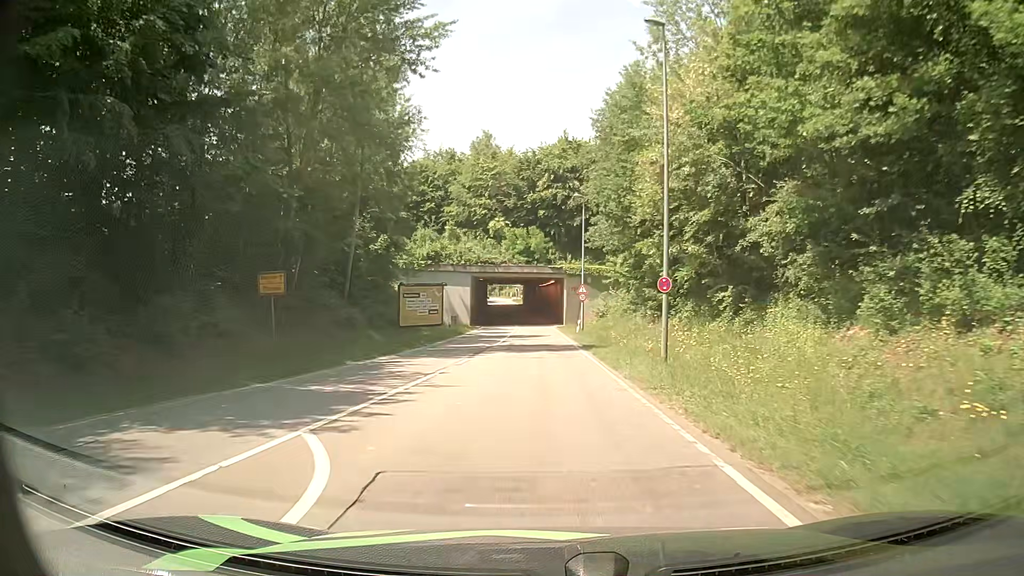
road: secondary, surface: asphalt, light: Day
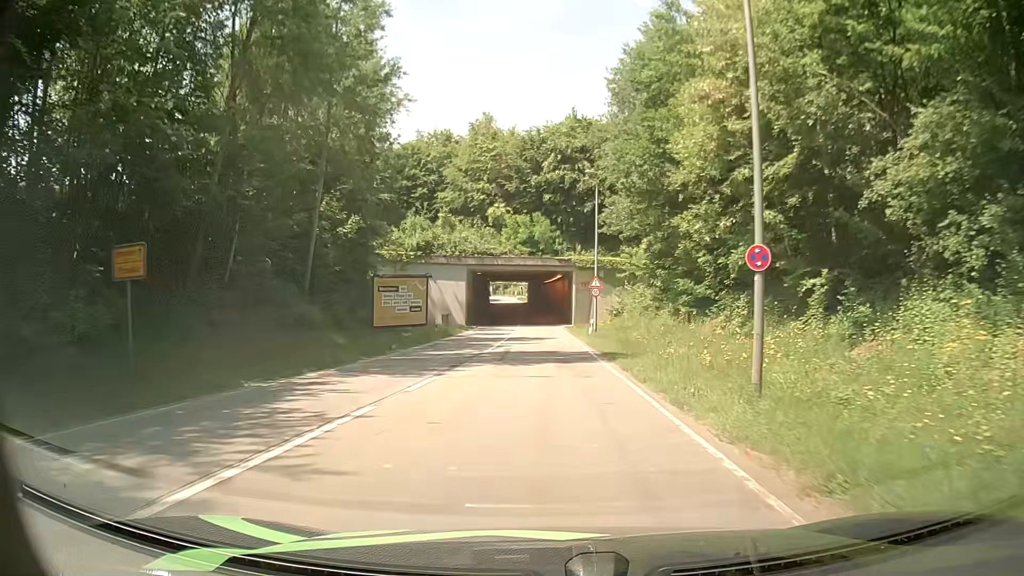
(-0.1, +8.0) m; 0°
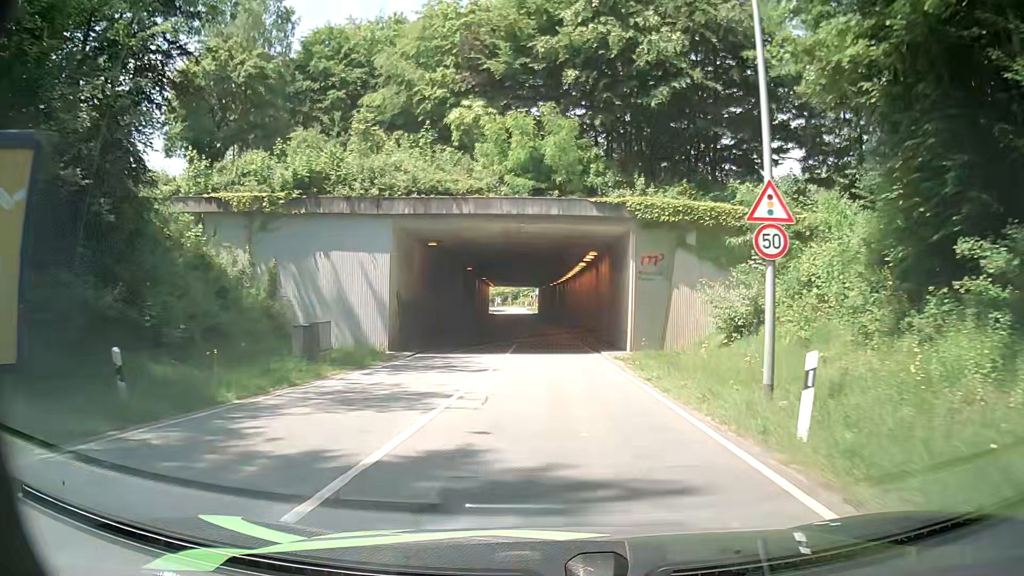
(-0.7, +31.6) m; -2°
